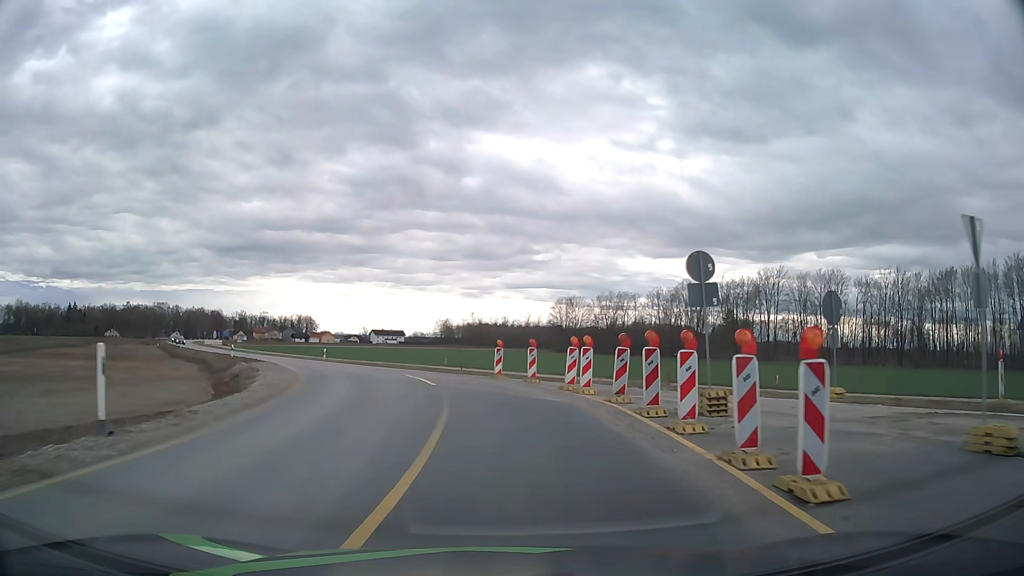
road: tertiary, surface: asphalt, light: Day
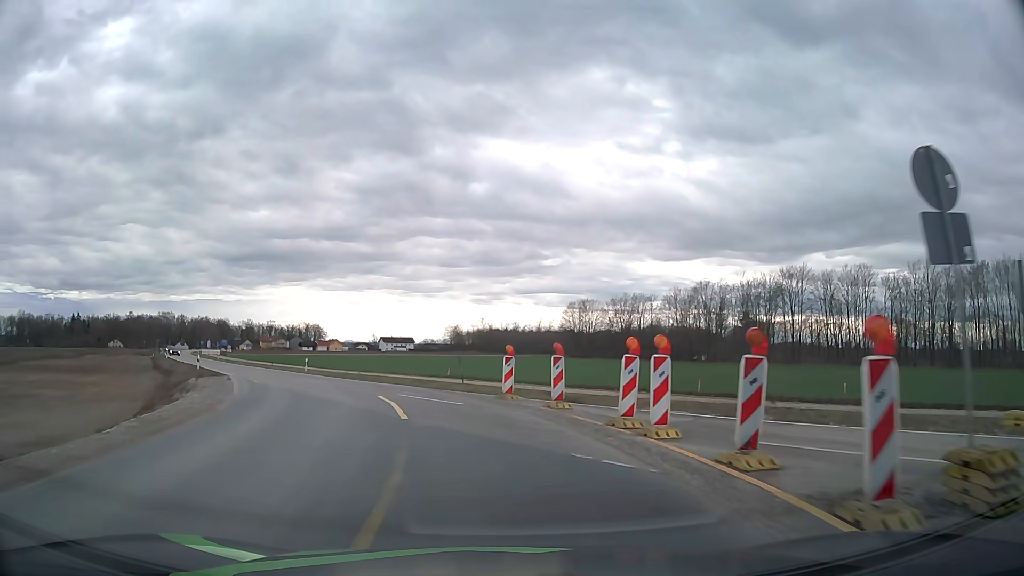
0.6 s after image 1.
(0.0, +7.6) m; -1°
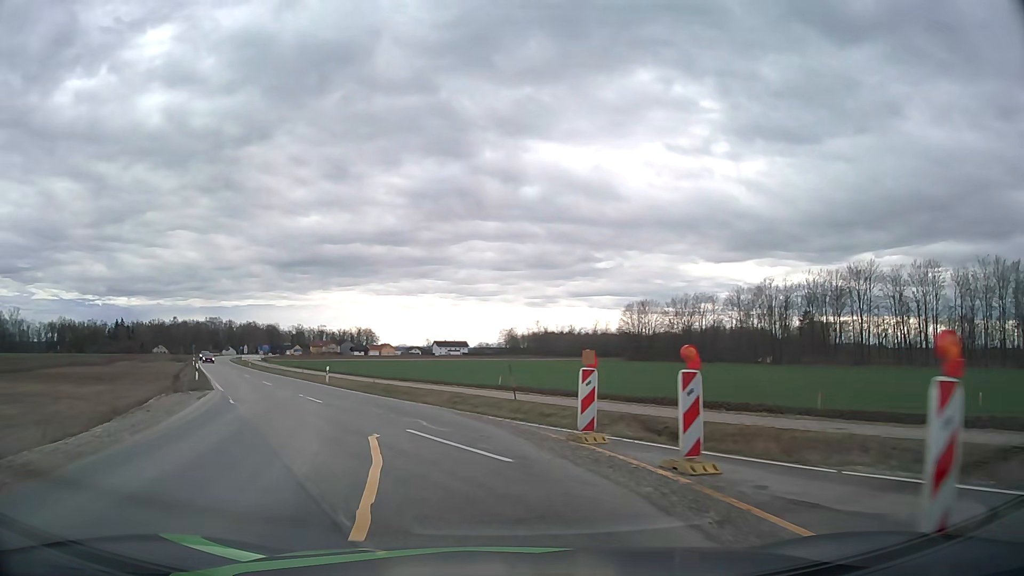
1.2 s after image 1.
(-0.2, +7.6) m; -4°
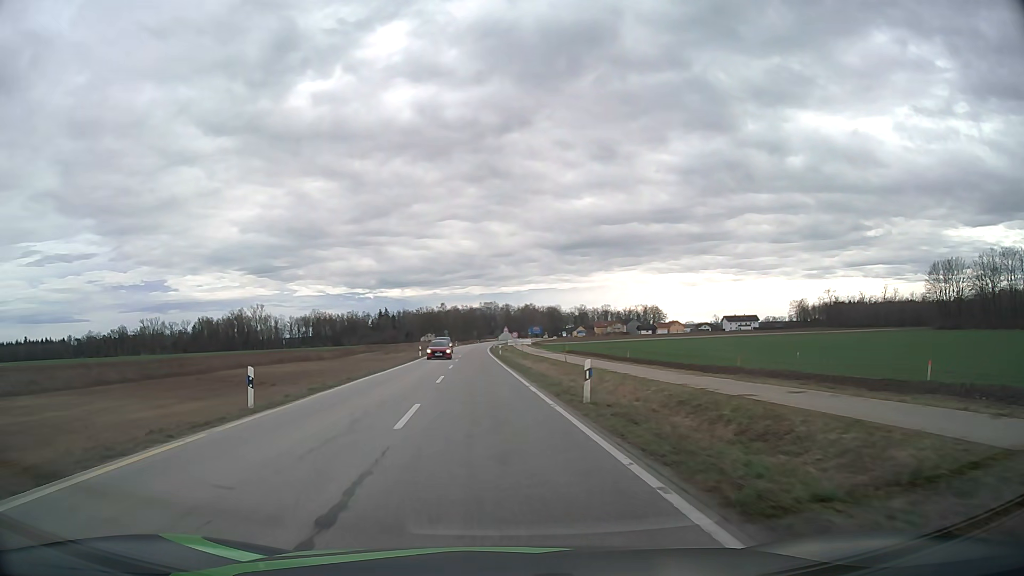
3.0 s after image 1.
(-4.8, +22.1) m; -25°
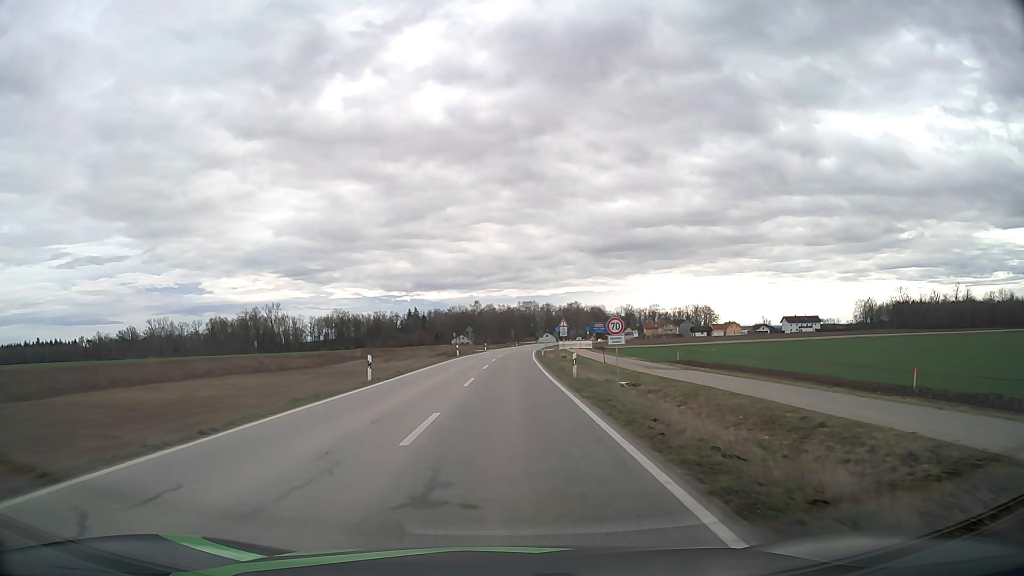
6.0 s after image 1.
(-1.6, +38.4) m; -3°
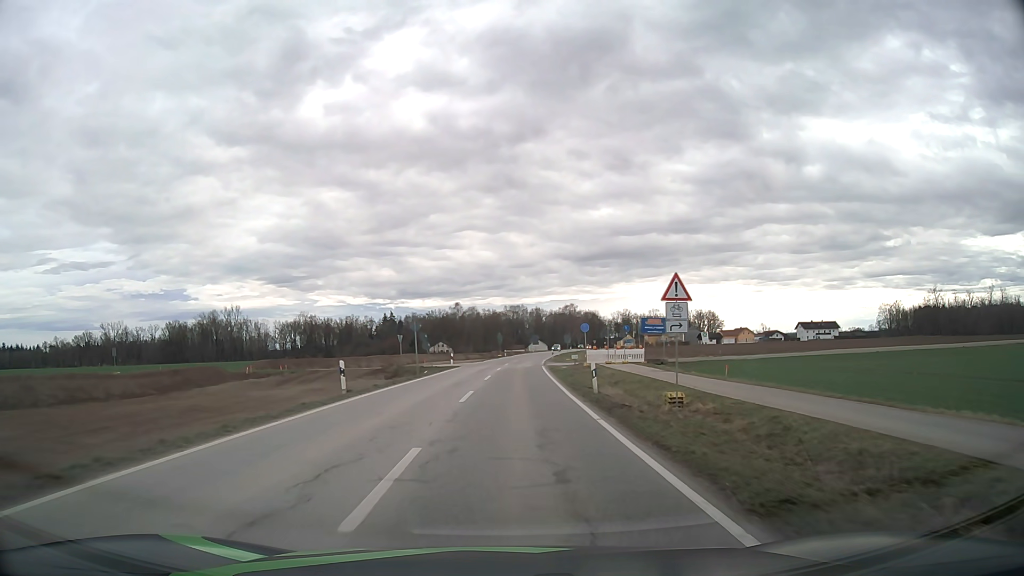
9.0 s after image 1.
(+0.1, +40.7) m; +1°
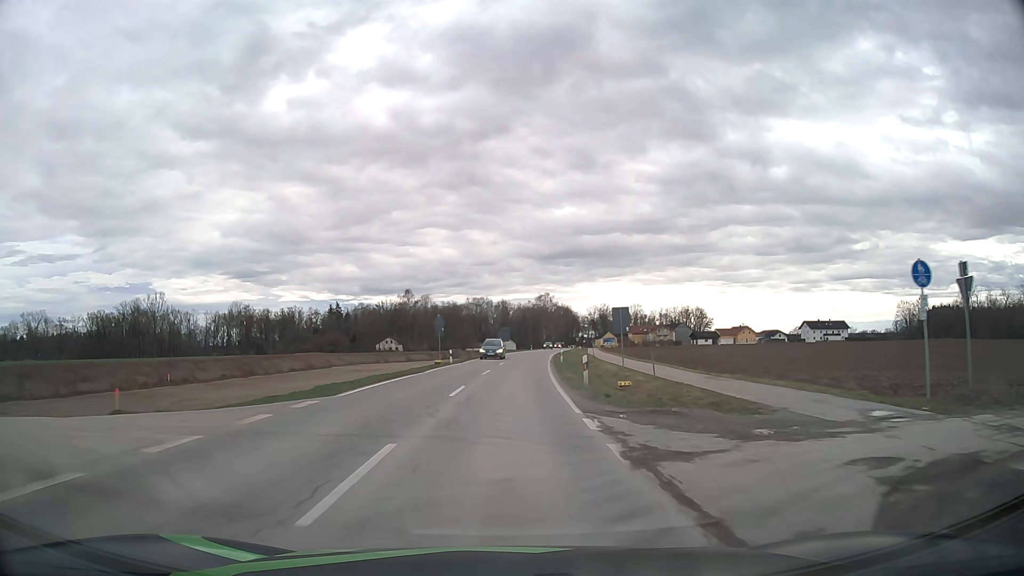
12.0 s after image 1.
(+1.1, +47.9) m; +3°
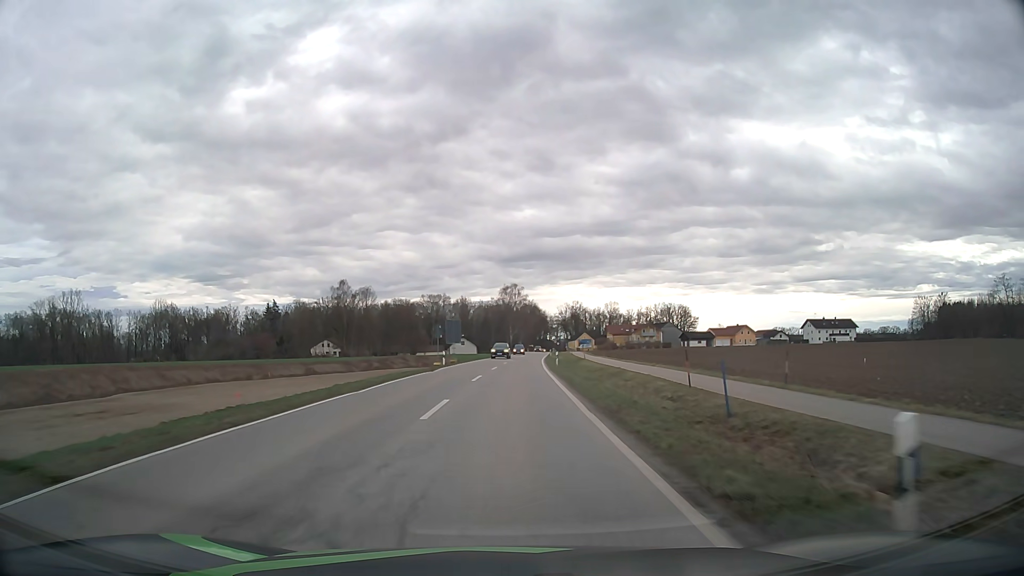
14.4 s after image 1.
(+1.2, +40.8) m; +3°
(0, +10) (0, +20) (+1, +30) (+1, +40) (+1, +50) (+2, +60) (+3, +70) (+3, +80) (+4, +90) (+5, +100) m
